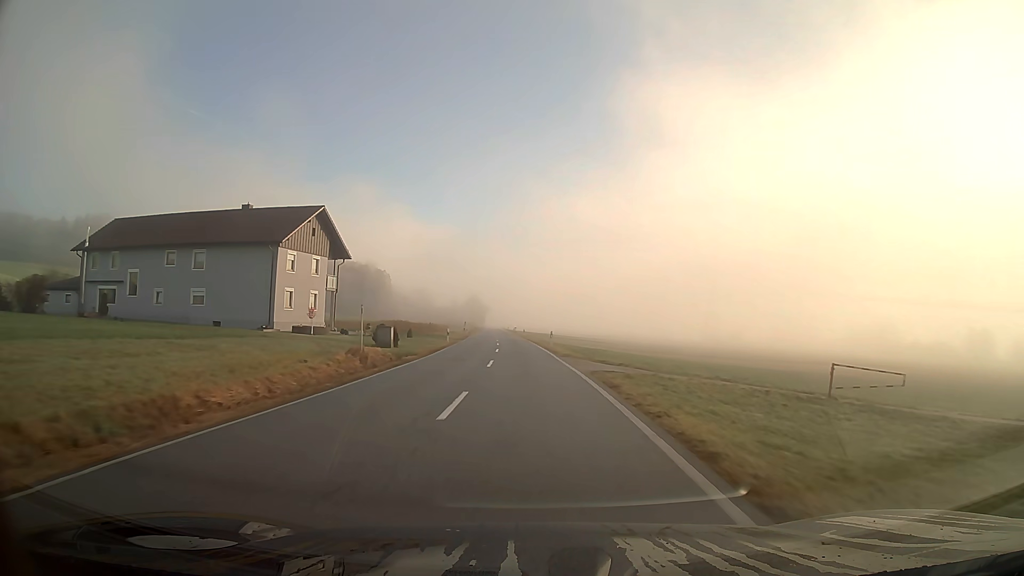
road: secondary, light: Day
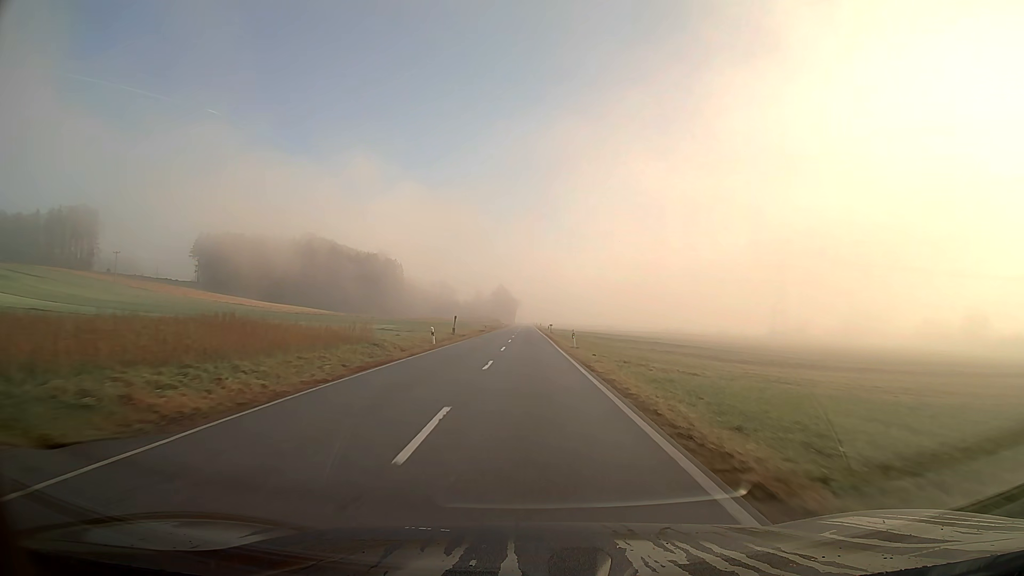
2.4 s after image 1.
(-1.3, +51.7) m; -3°
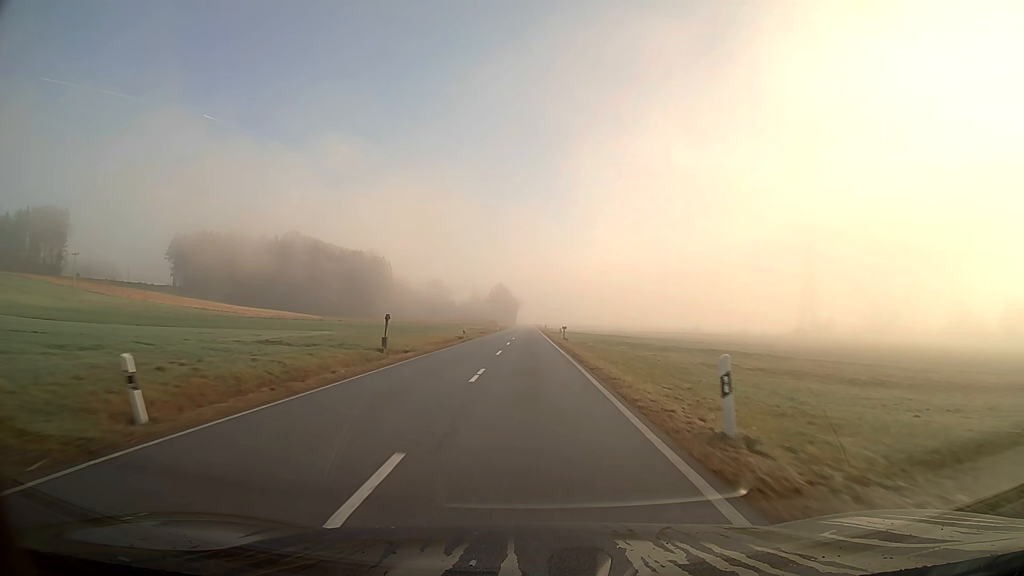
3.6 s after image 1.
(-0.1, +27.7) m; 0°
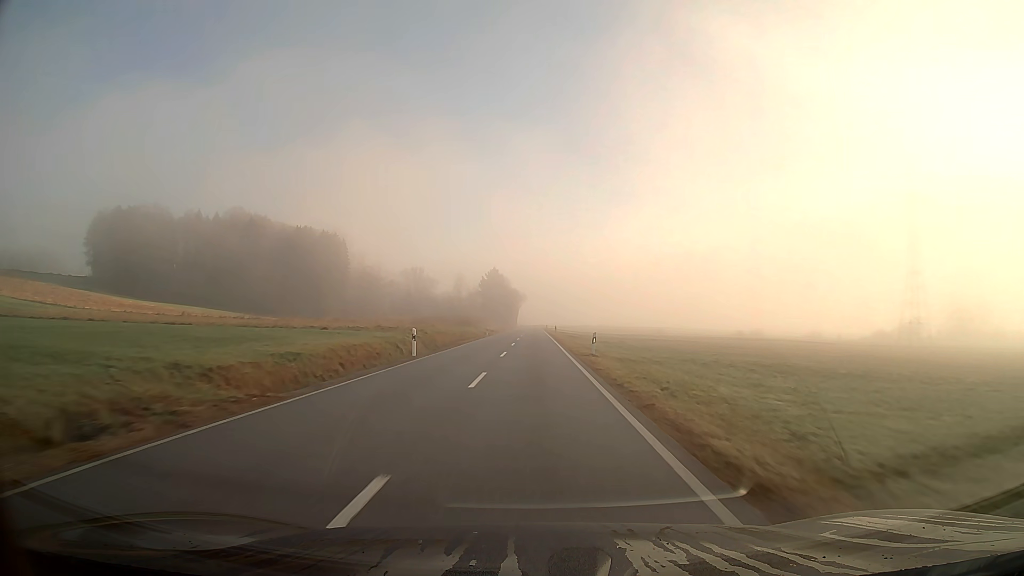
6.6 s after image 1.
(-0.5, +73.8) m; 0°
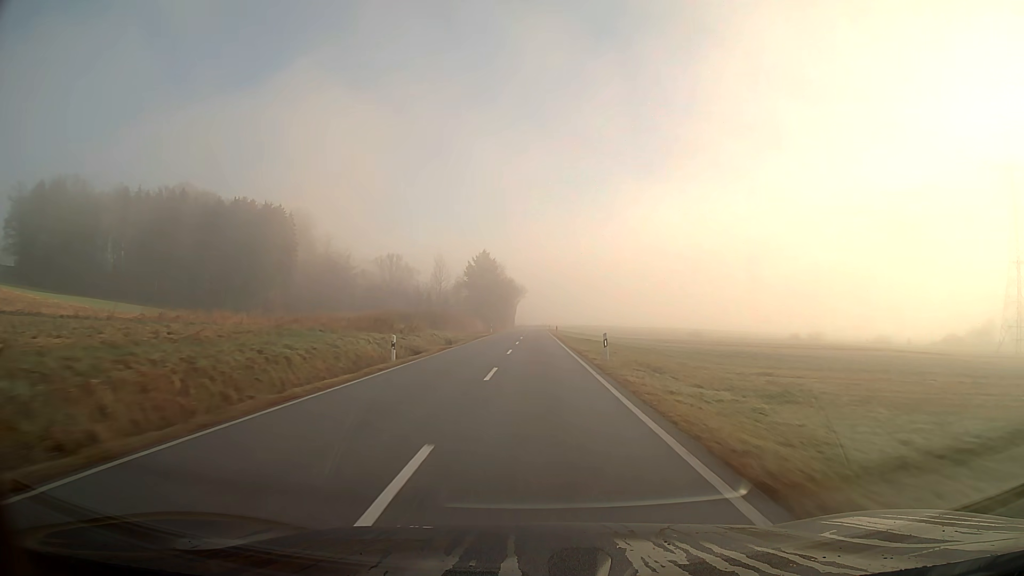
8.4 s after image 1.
(0.0, +46.9) m; 0°
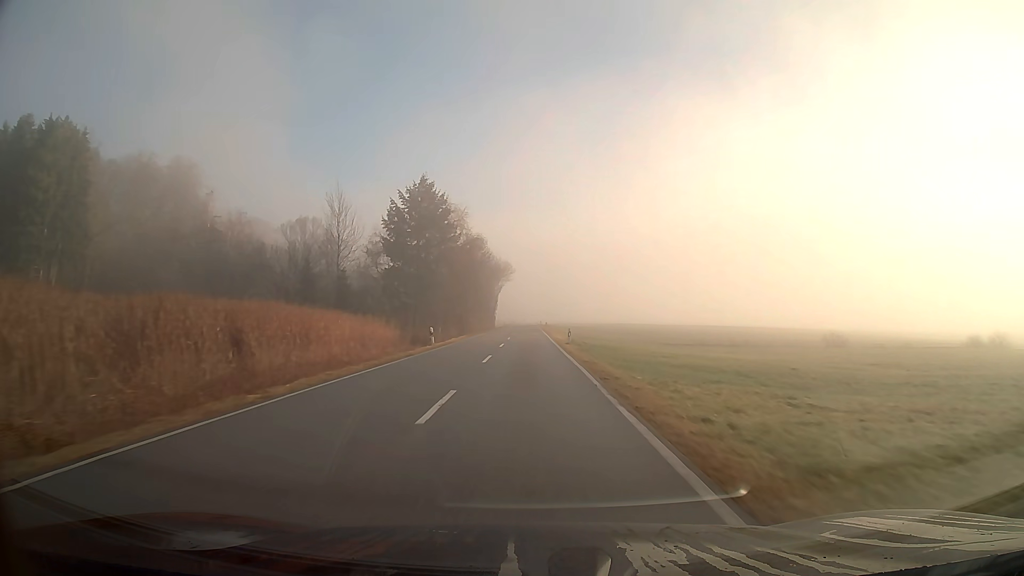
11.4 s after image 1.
(+0.4, +79.1) m; 0°
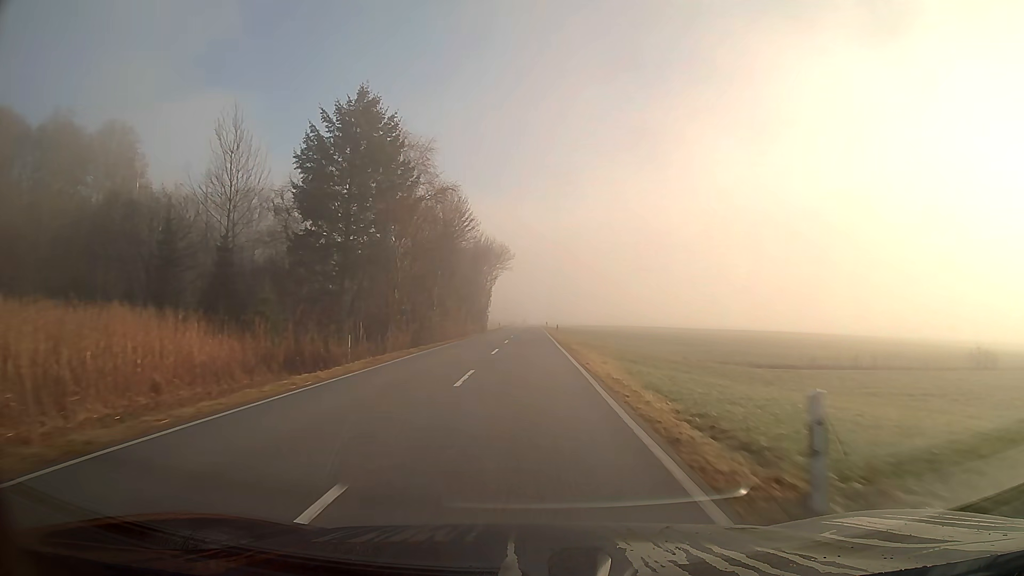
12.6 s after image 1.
(-0.1, +31.2) m; 0°
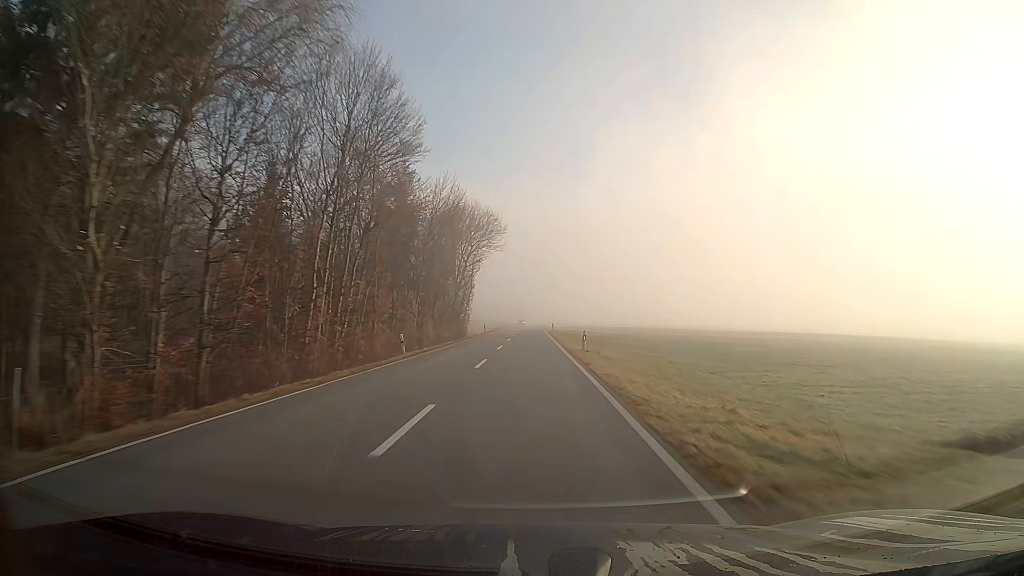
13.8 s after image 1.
(0.0, +31.1) m; 0°
